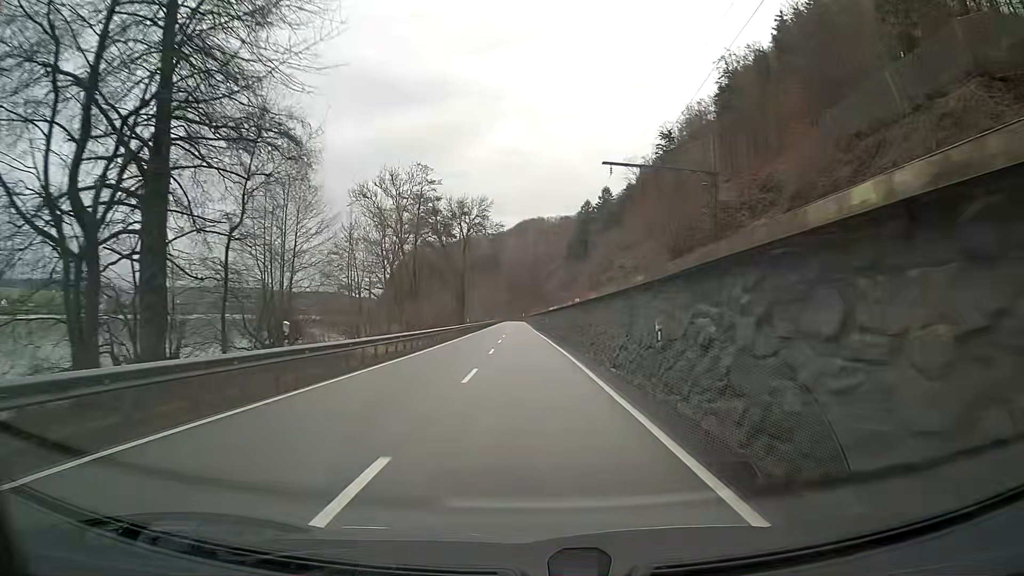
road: primary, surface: asphalt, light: Day
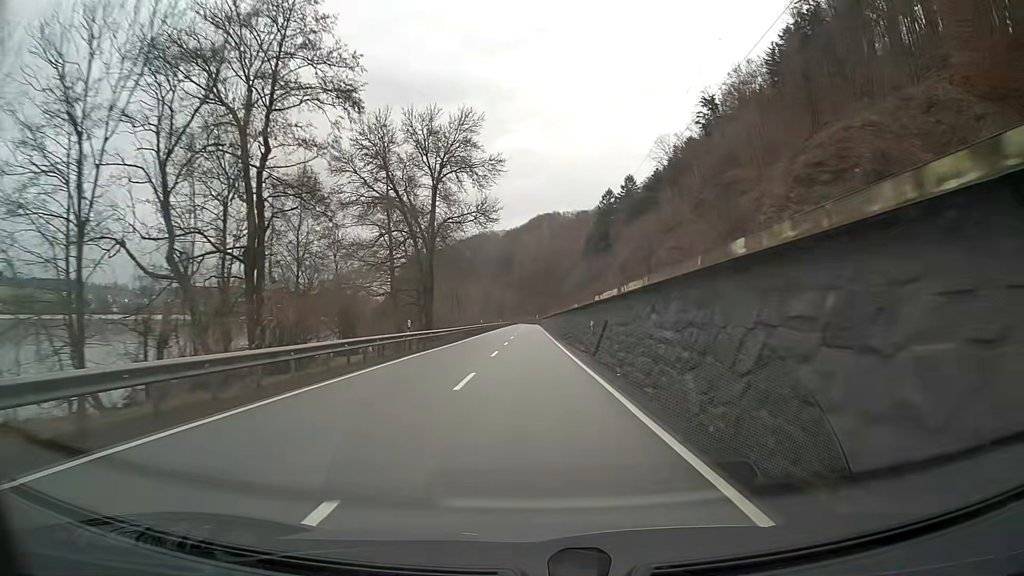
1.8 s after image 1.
(-0.4, +37.5) m; -1°
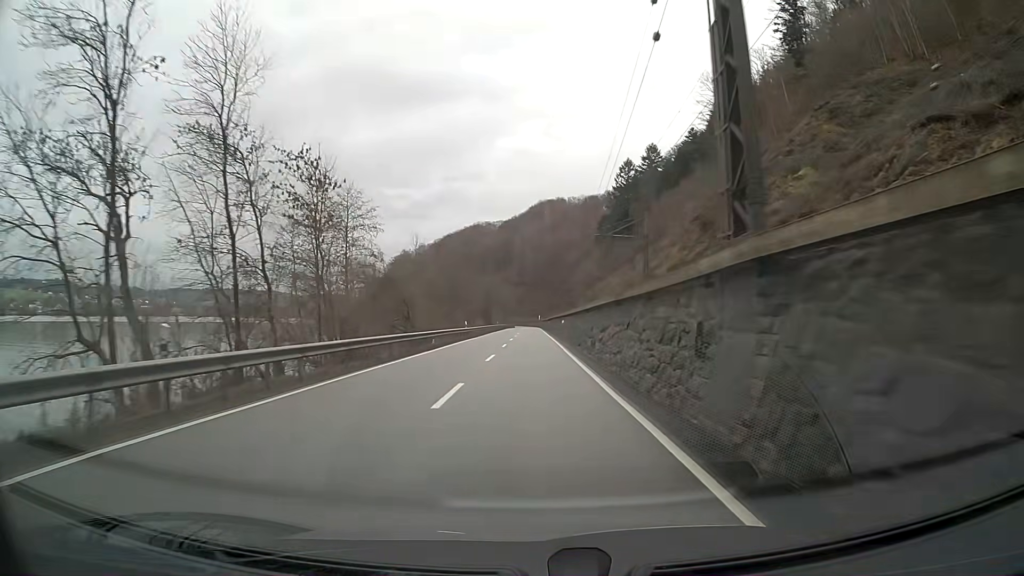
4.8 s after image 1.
(-0.2, +62.4) m; 0°
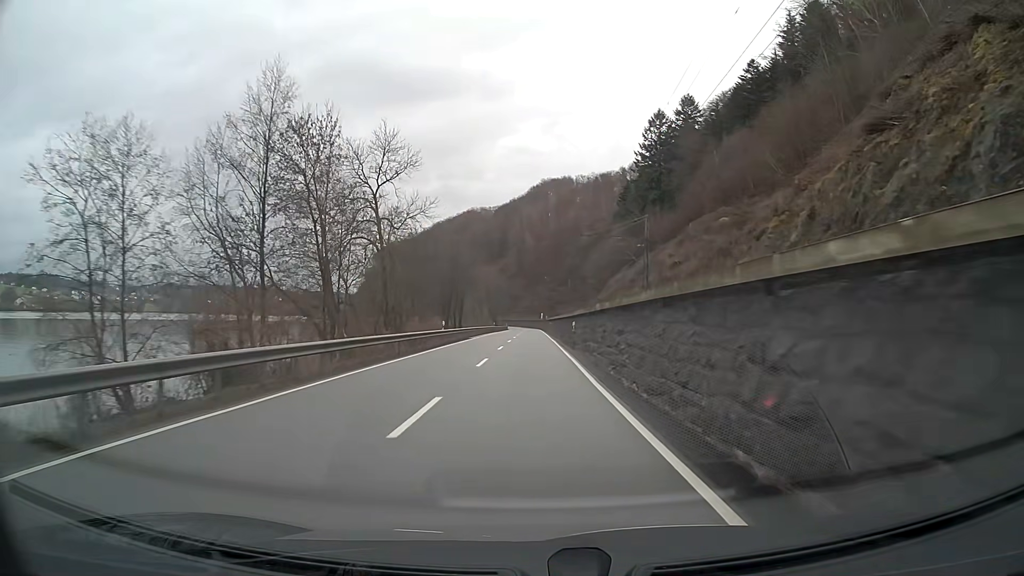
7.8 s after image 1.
(0.0, +62.4) m; 0°
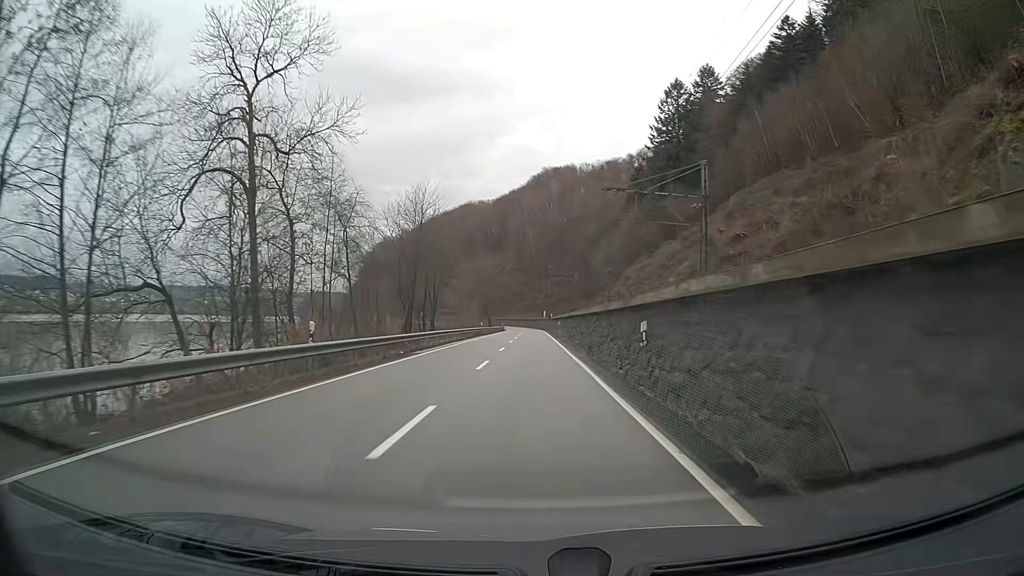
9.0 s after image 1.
(0.0, +25.0) m; 0°
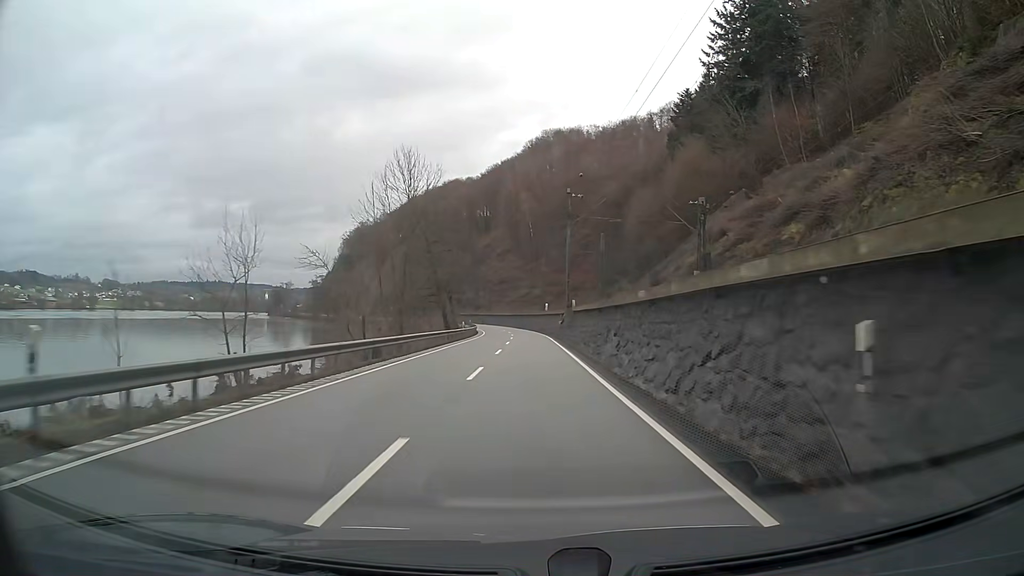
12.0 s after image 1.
(0.0, +62.7) m; 0°
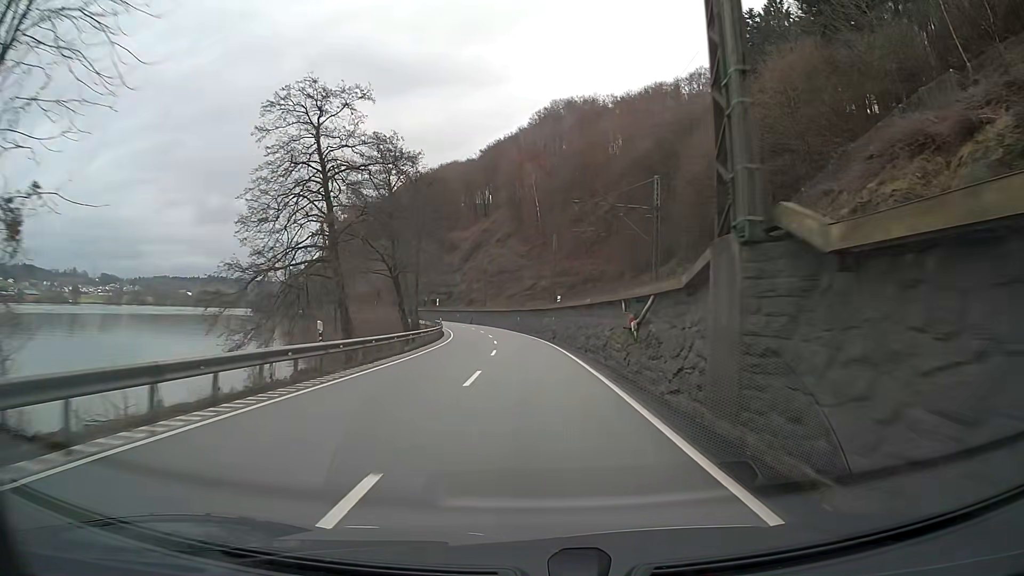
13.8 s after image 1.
(-0.1, +37.7) m; -1°
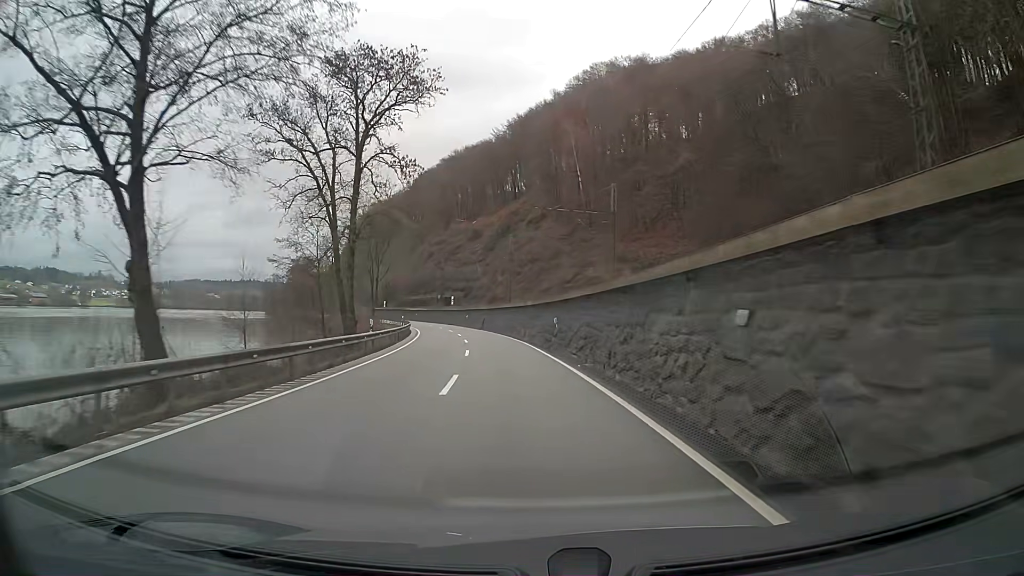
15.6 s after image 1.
(-0.9, +37.6) m; -4°
